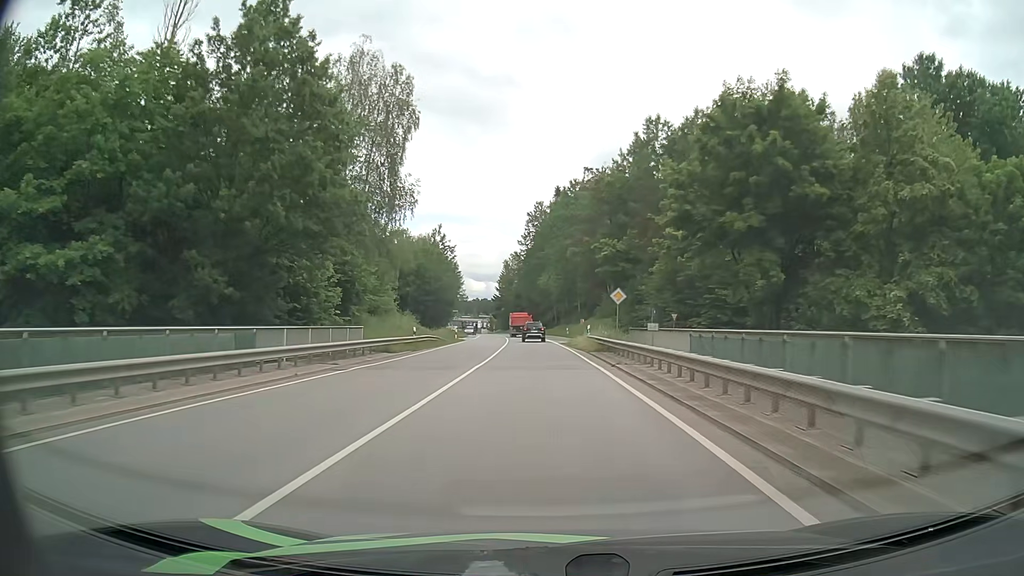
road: secondary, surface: asphalt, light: Day
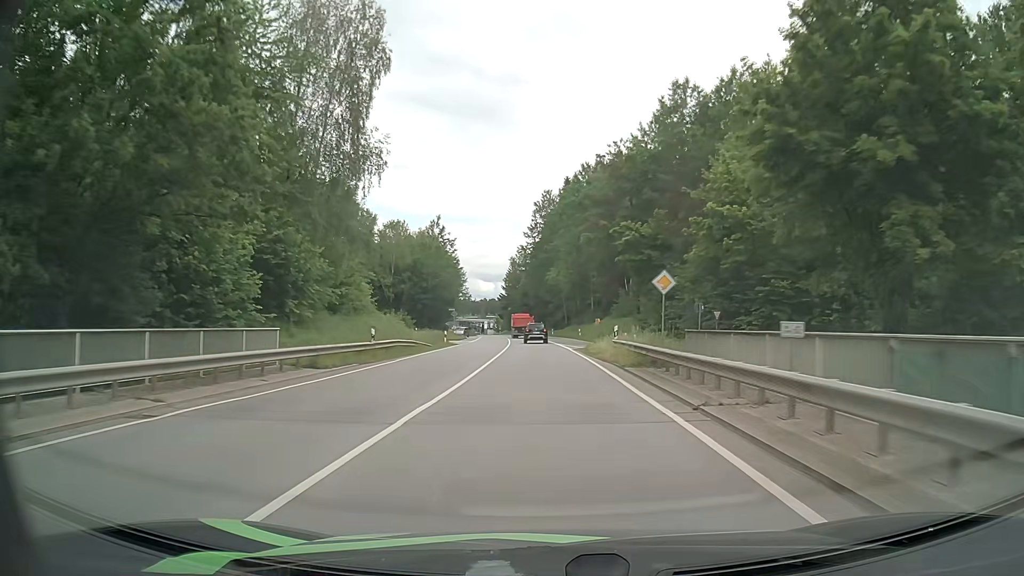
(0.0, +11.0) m; -1°
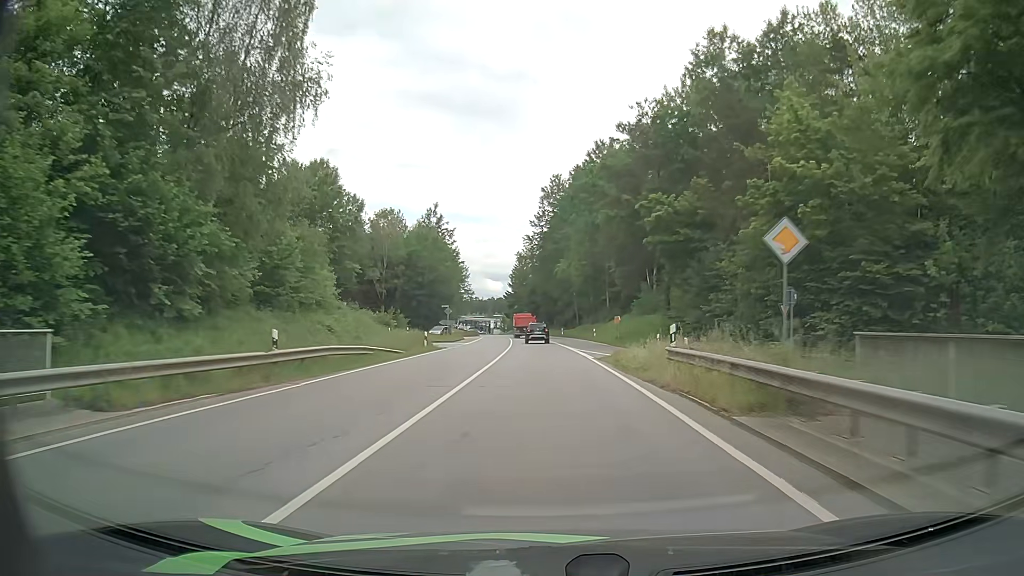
(-0.1, +11.0) m; -1°
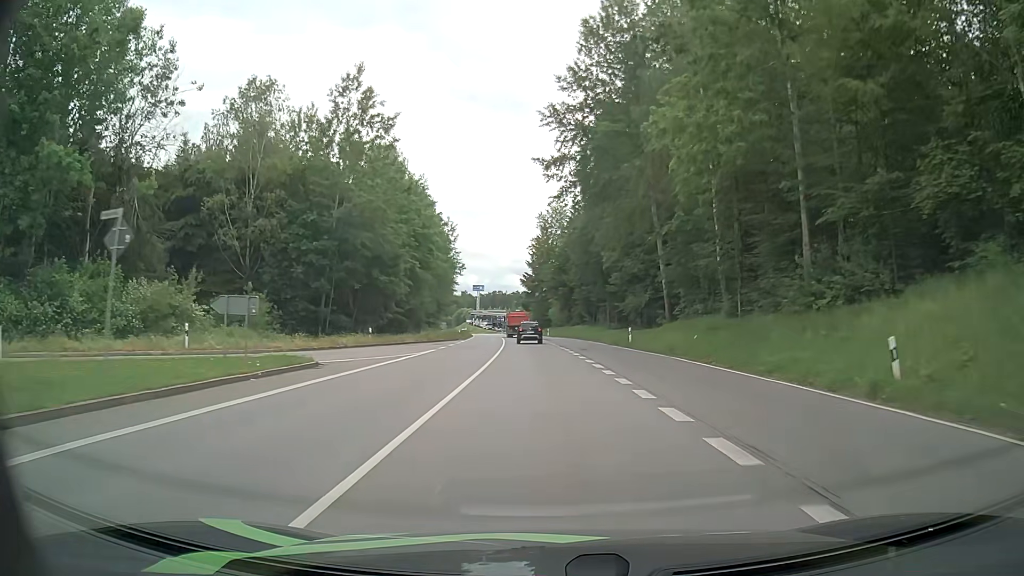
(-1.2, +55.5) m; -2°
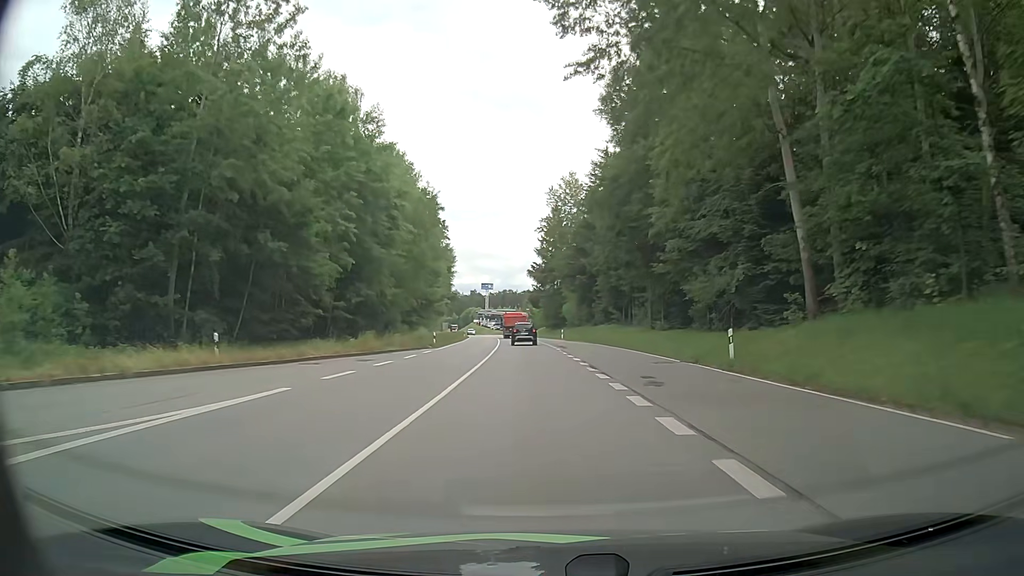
(-0.2, +21.9) m; -1°
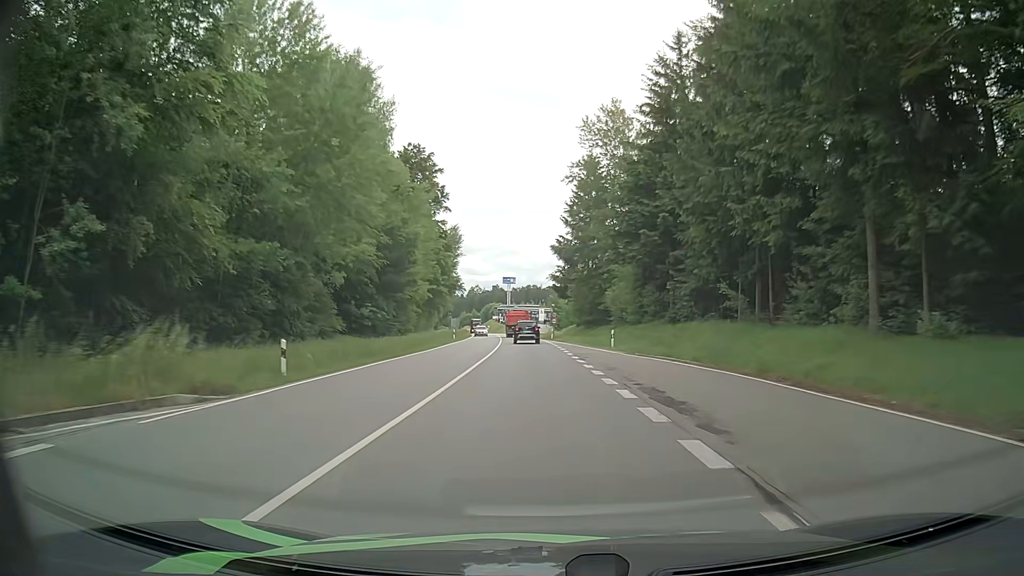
(-0.4, +31.9) m; -2°
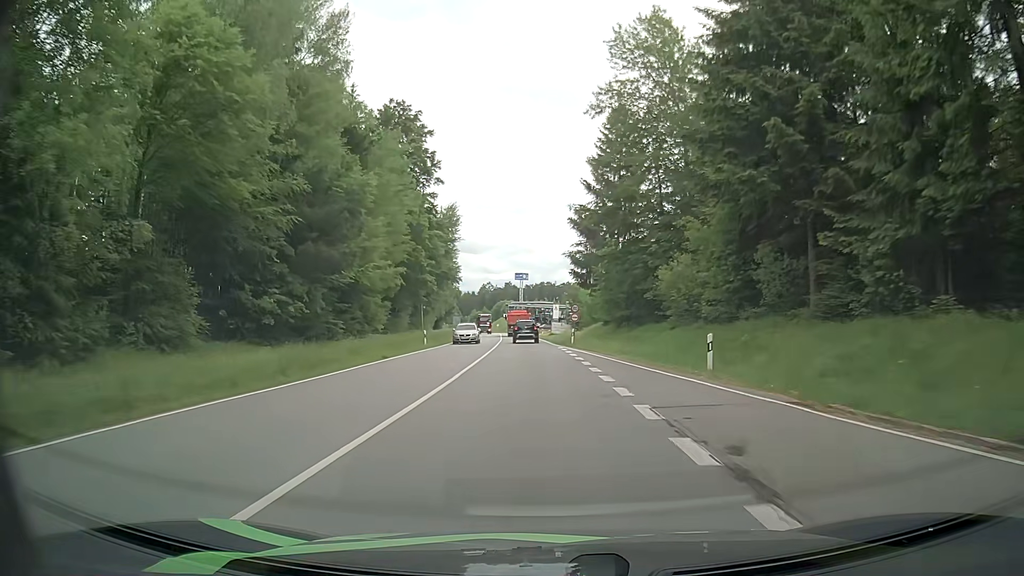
(-0.2, +20.7) m; -1°
